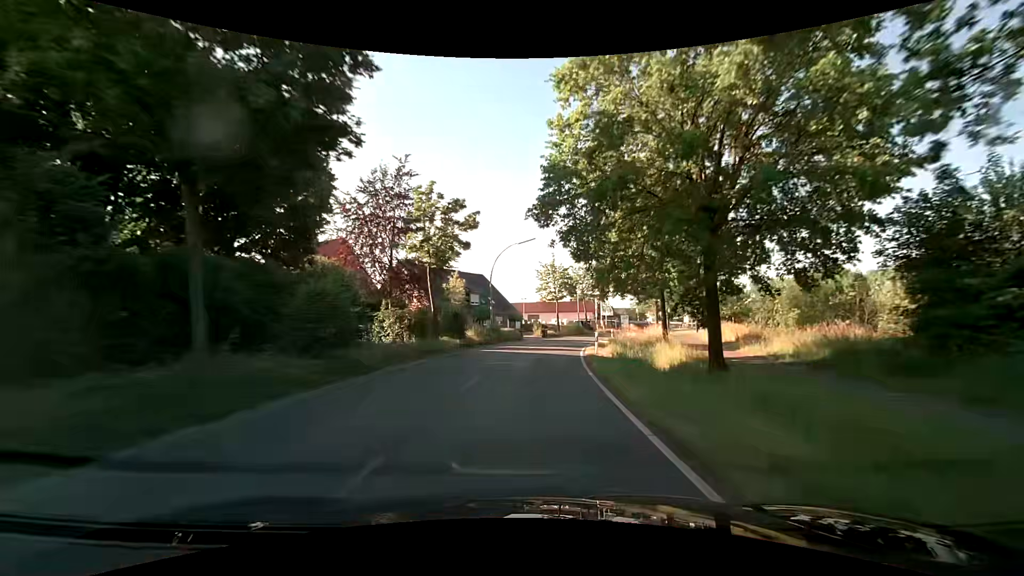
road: secondary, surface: asphalt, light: Day
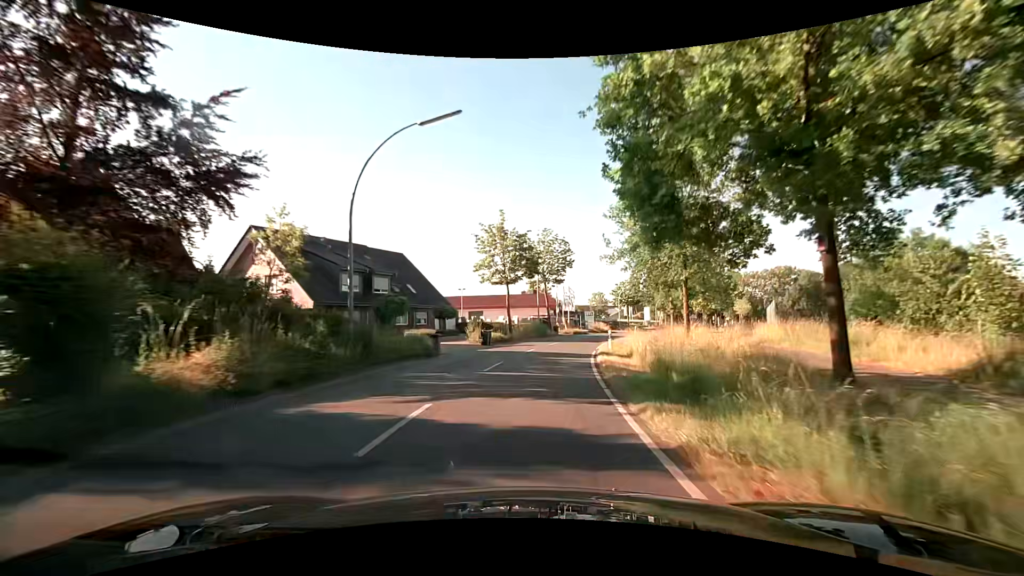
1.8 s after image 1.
(+1.2, +23.3) m; +6°
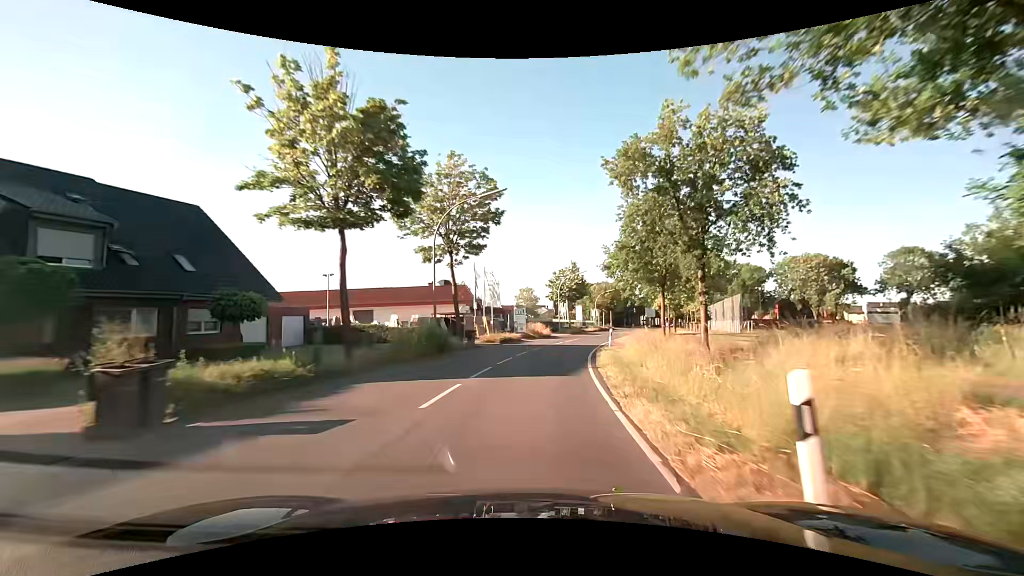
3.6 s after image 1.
(+1.8, +23.2) m; +9°
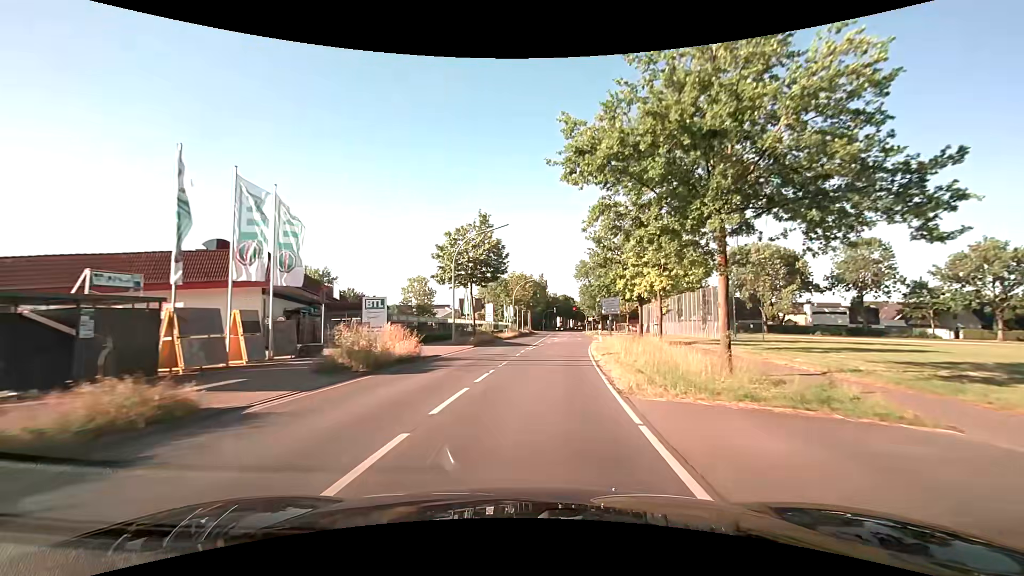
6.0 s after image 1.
(+3.0, +30.8) m; +10°
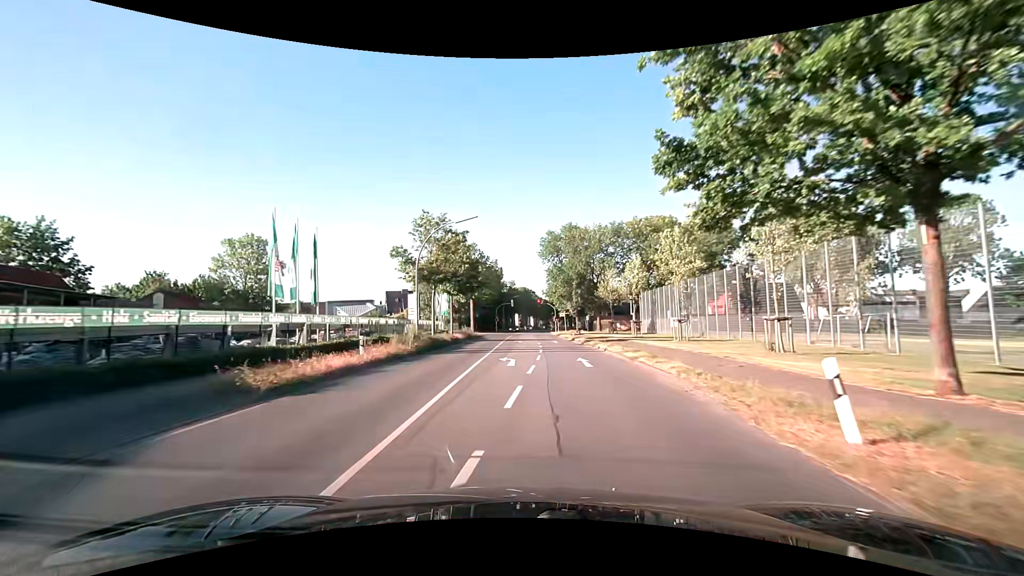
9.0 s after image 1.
(+2.6, +38.7) m; +5°
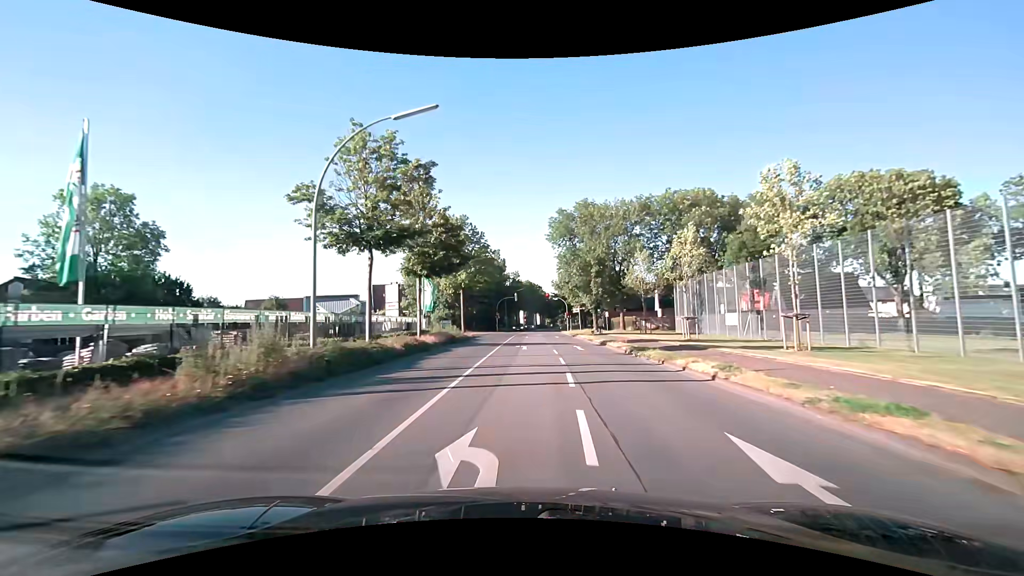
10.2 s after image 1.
(+0.1, +15.5) m; 0°
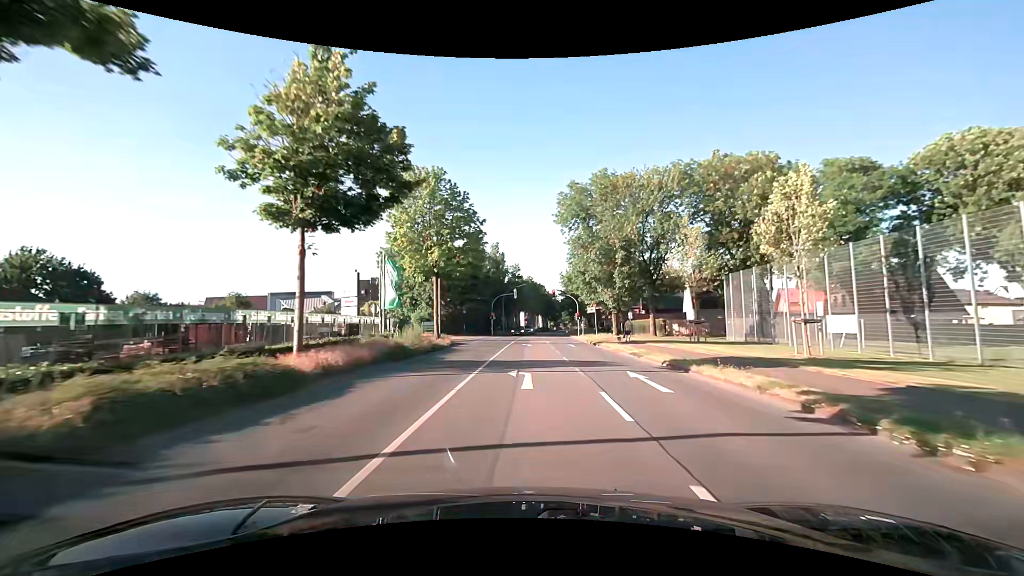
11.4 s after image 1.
(-0.1, +15.5) m; 0°
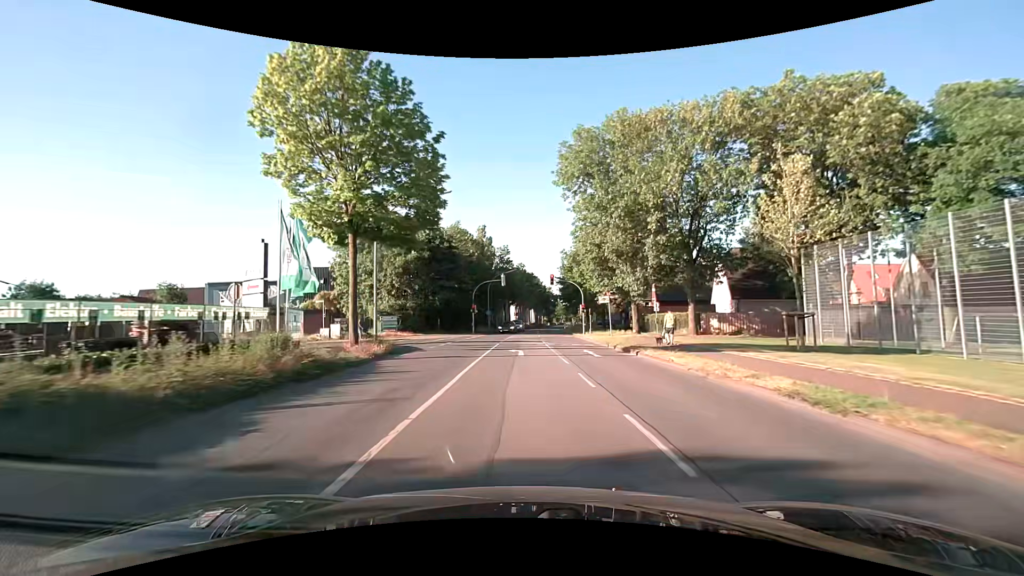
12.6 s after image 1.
(+0.1, +14.9) m; +1°
(0, +10) (0, +20) (0, +30) (-6, +38) (-15, +42) (-25, +42) (-35, +43) (-45, +44) (-55, +45) (-65, +45) m
